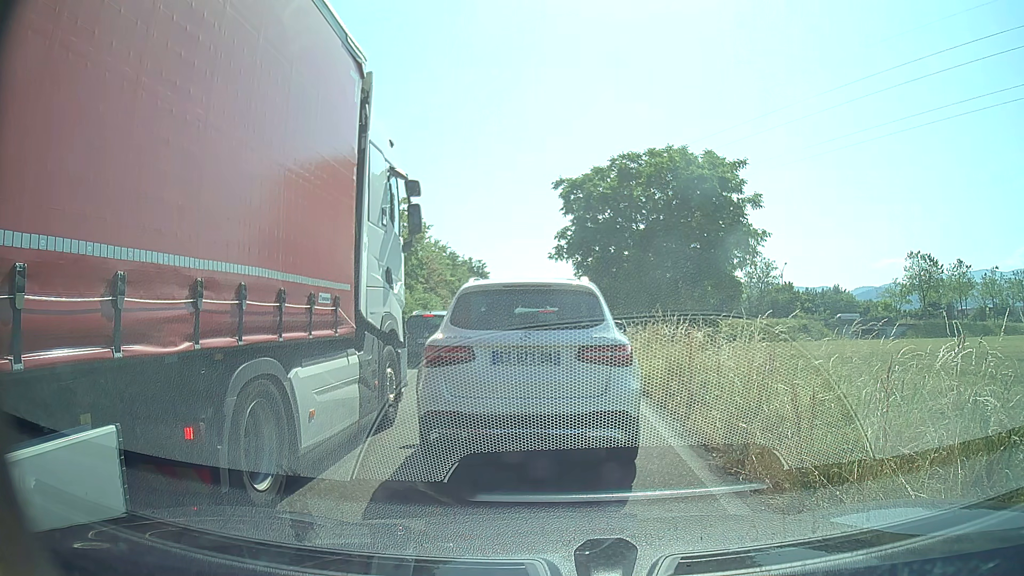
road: trunk_link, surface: asphalt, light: Day
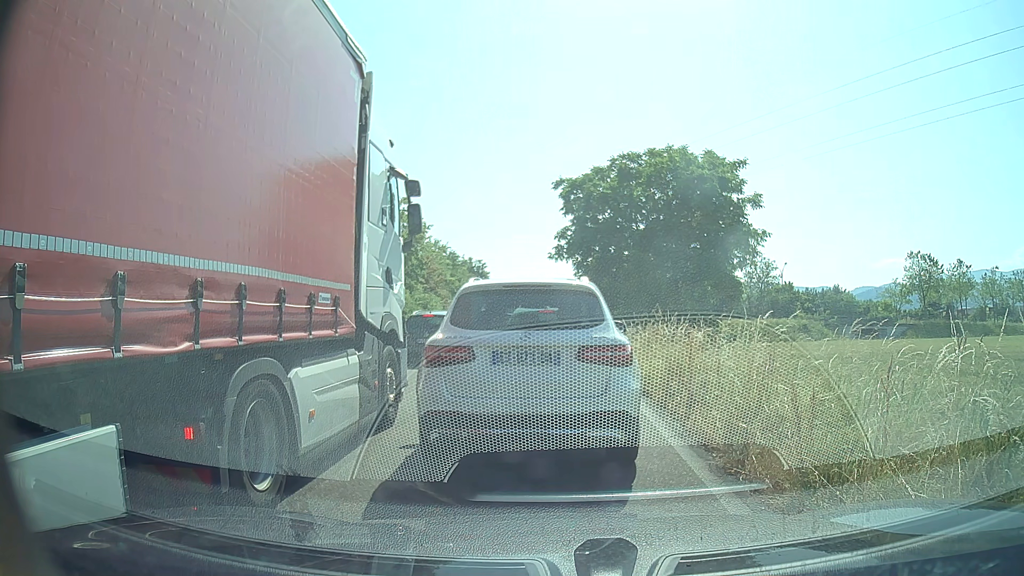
(0.0, 0.0) m; 0°
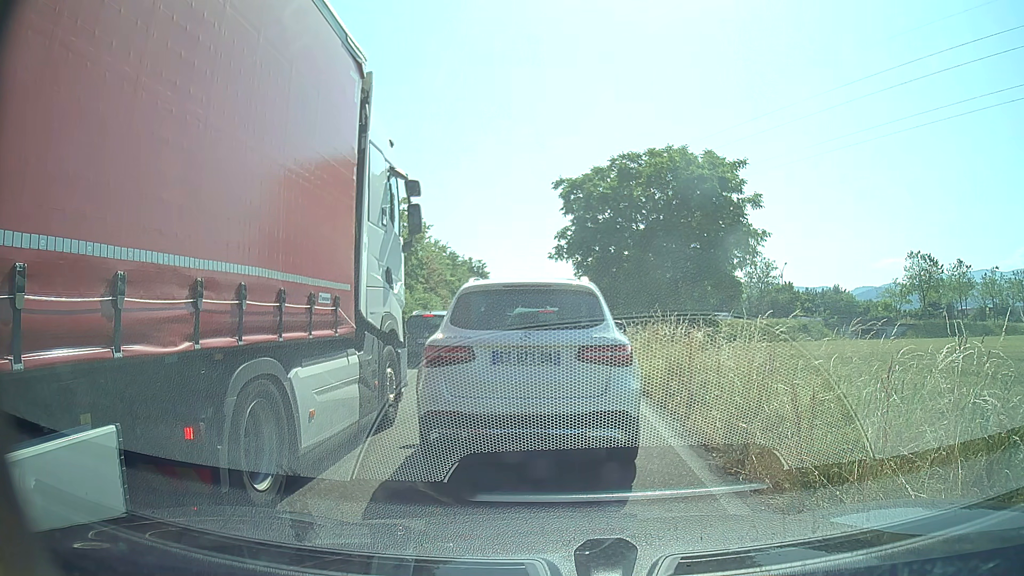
(0.0, 0.0) m; 0°
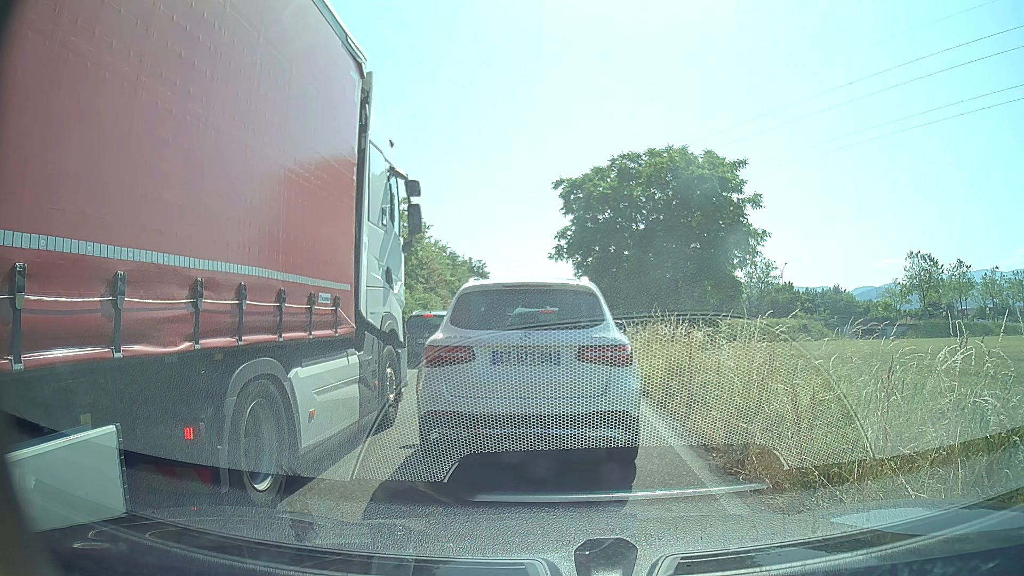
(0.0, 0.0) m; 0°
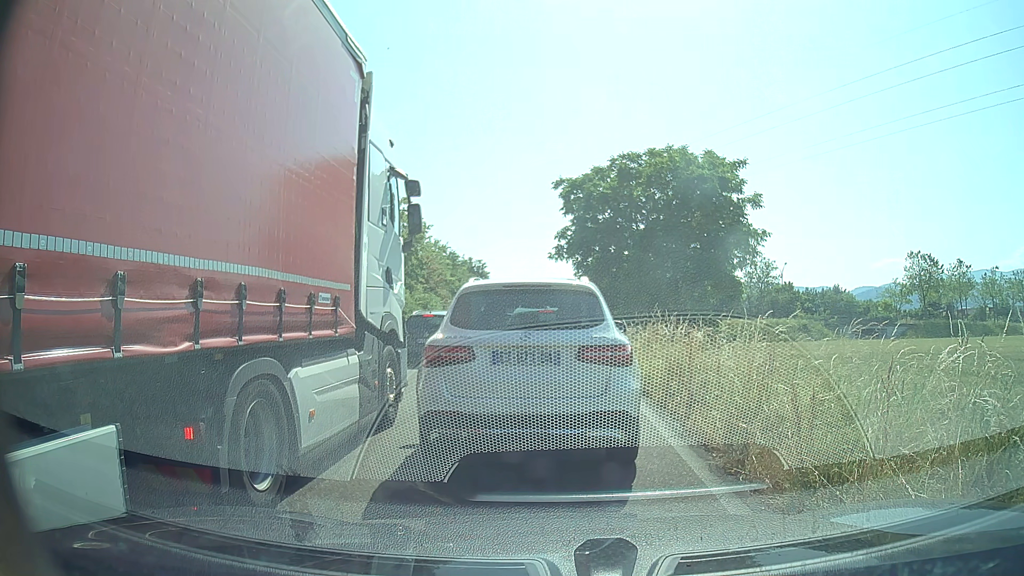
(0.0, 0.0) m; 0°
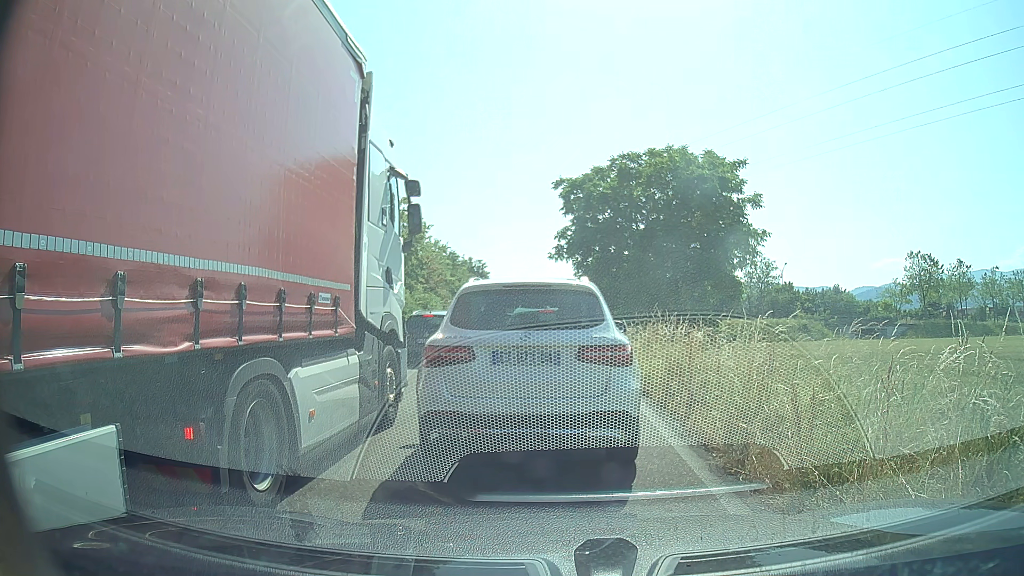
(0.0, 0.0) m; 0°
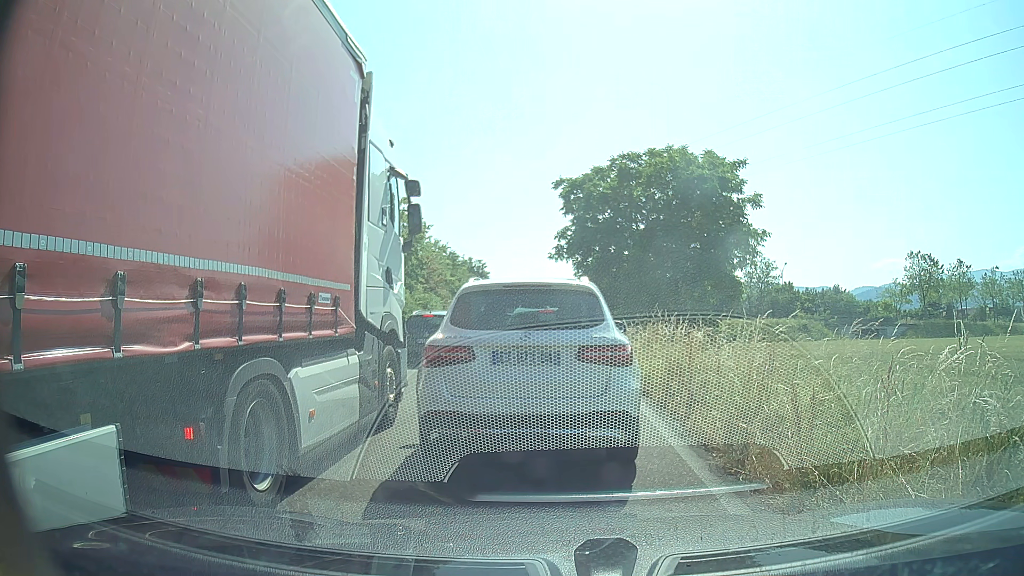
(0.0, 0.0) m; 0°
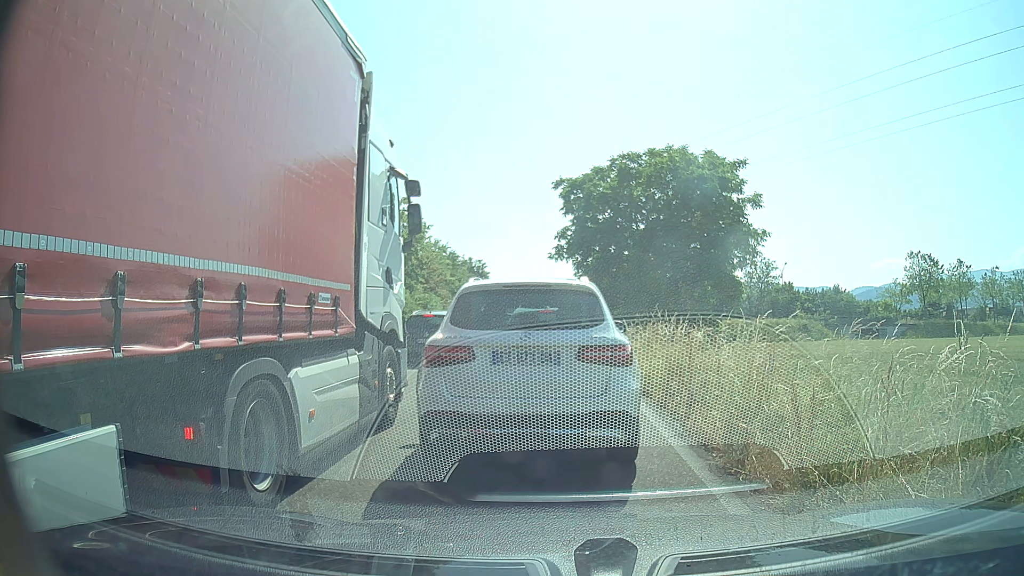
(0.0, 0.0) m; 0°
